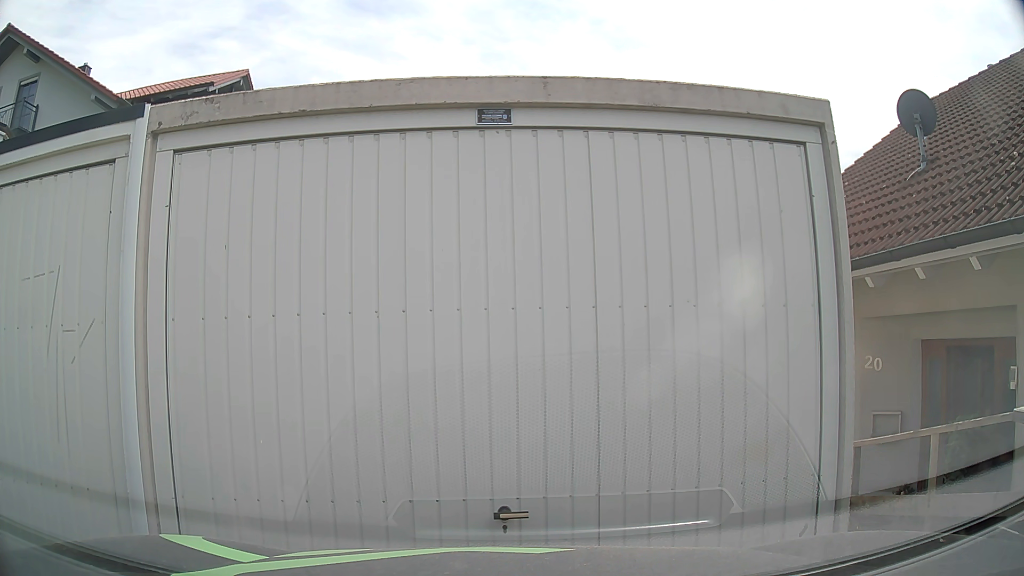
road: residential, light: Day
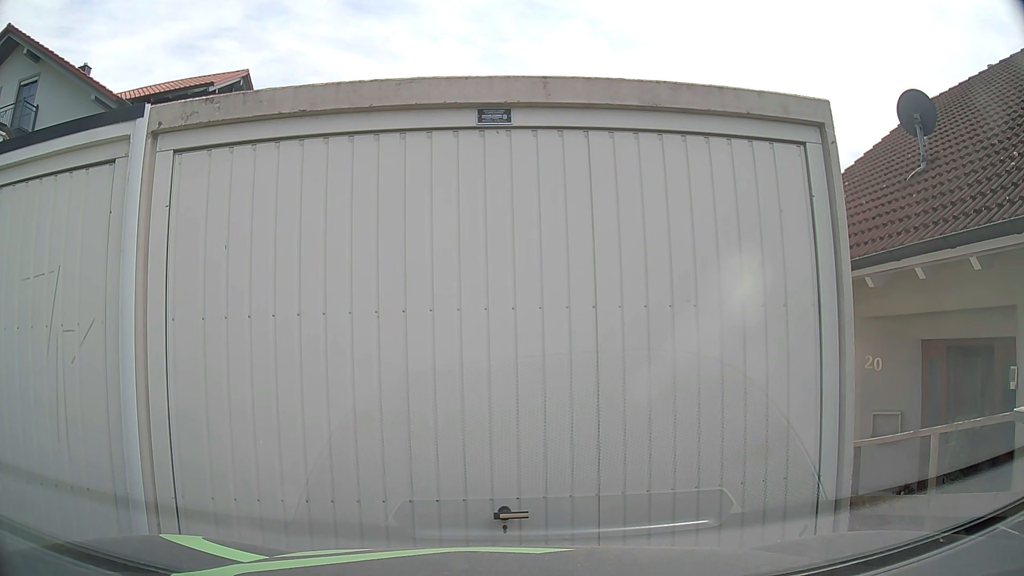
(0.0, 0.0) m; 0°
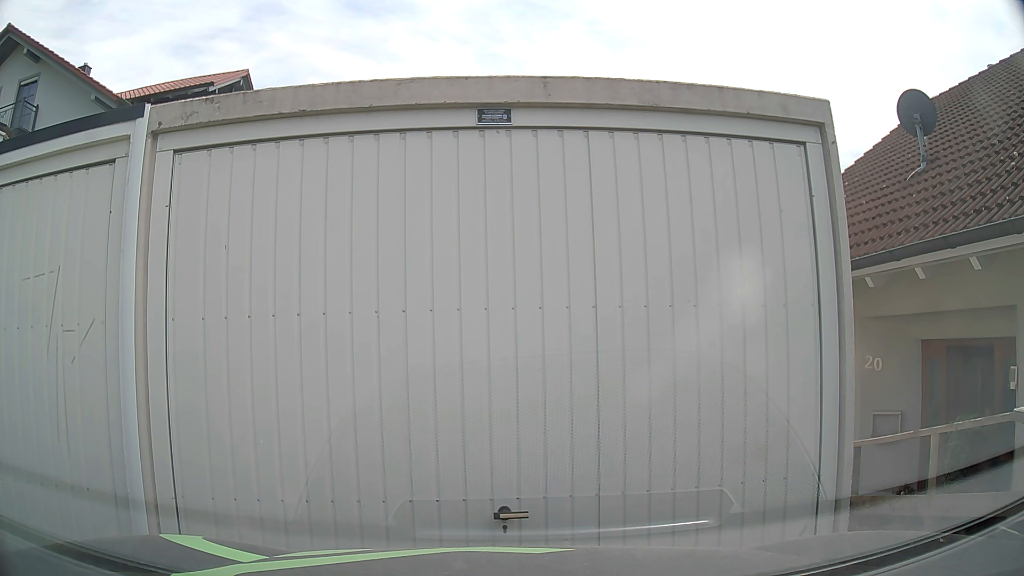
(0.0, 0.0) m; 0°
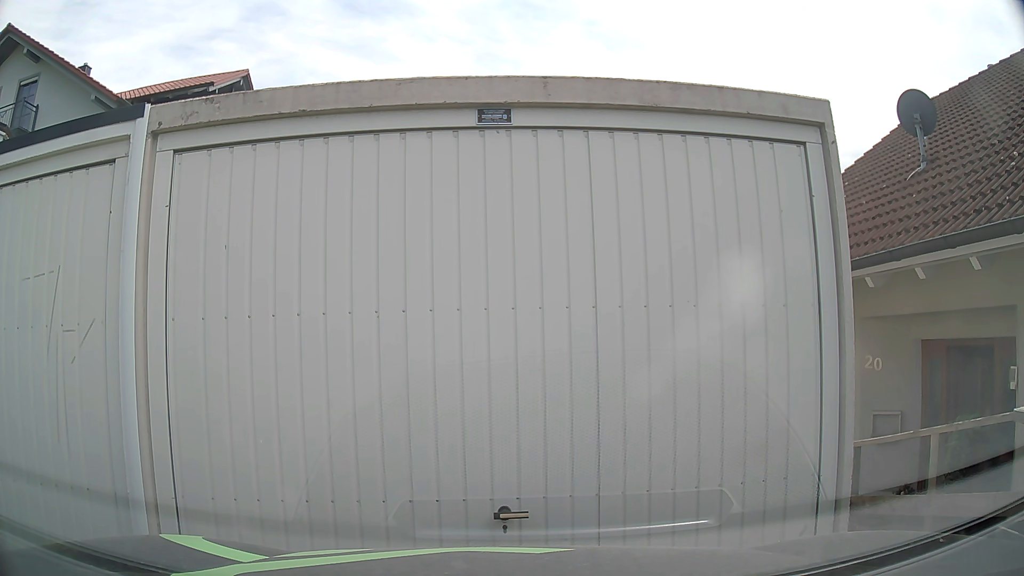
(0.0, 0.0) m; 0°
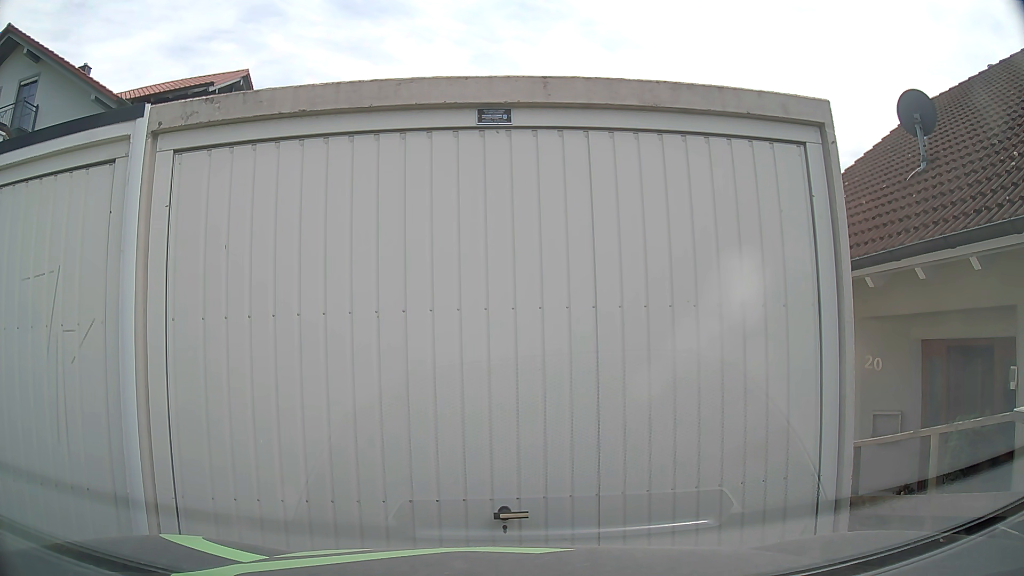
(0.0, 0.0) m; 0°
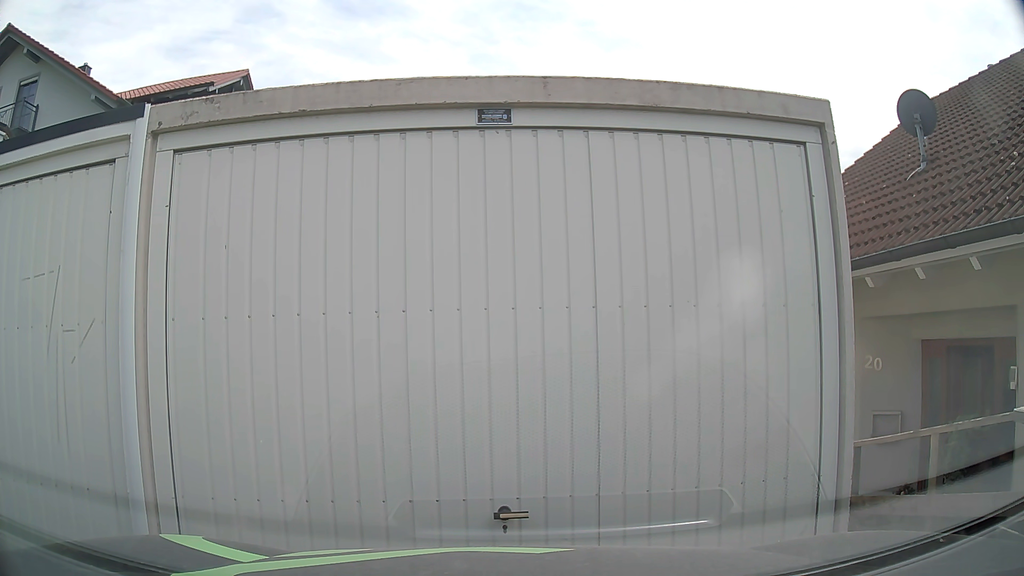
(0.0, 0.0) m; 0°
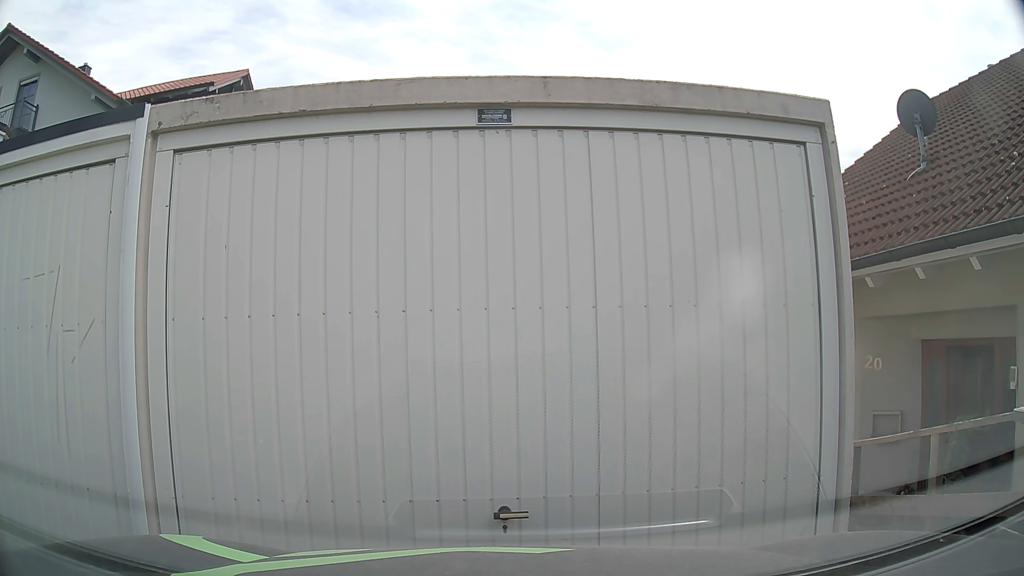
(0.0, 0.0) m; 0°
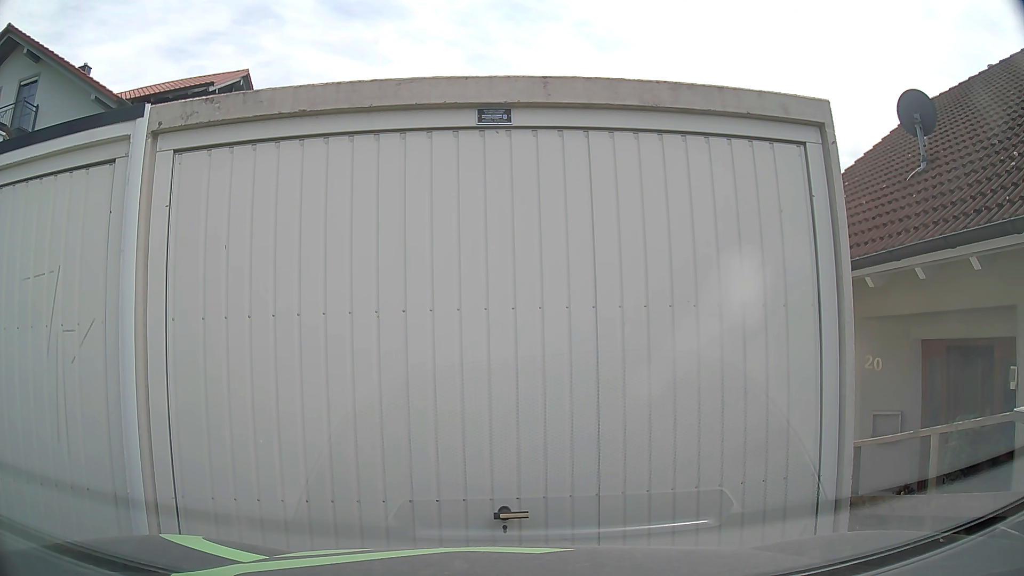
(0.0, 0.0) m; 0°
